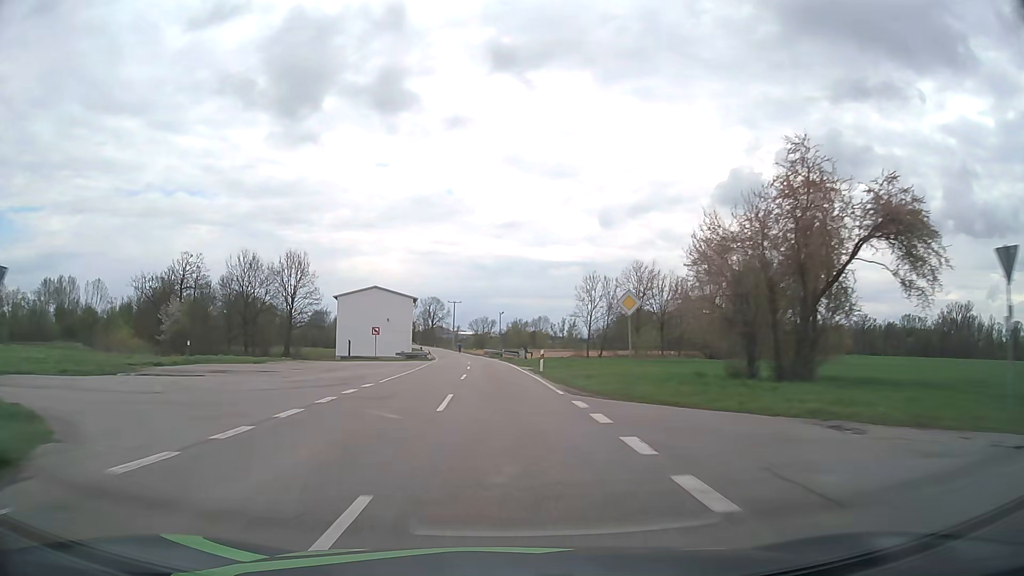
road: tertiary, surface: asphalt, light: Day
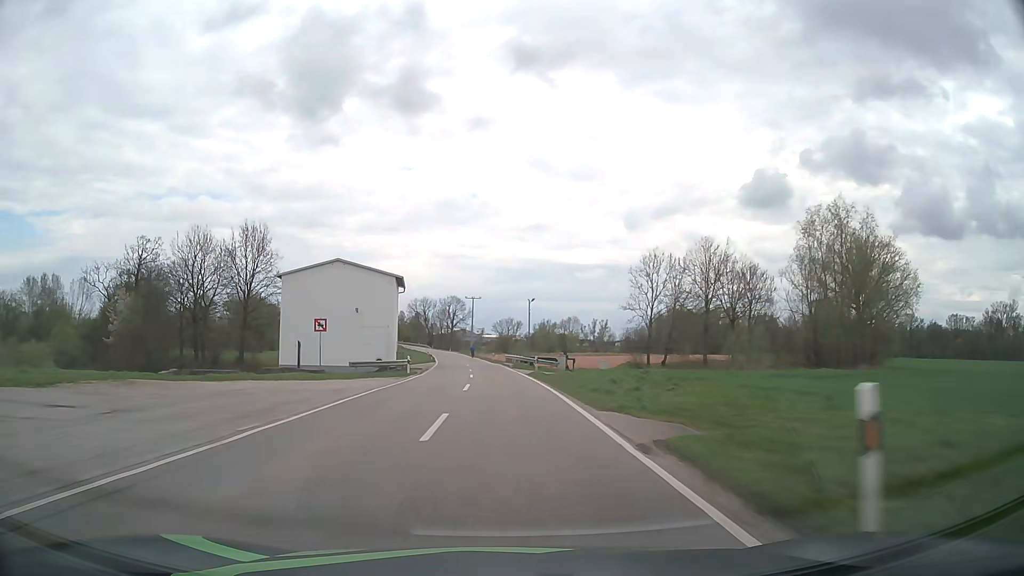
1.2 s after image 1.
(-0.5, +28.1) m; -2°
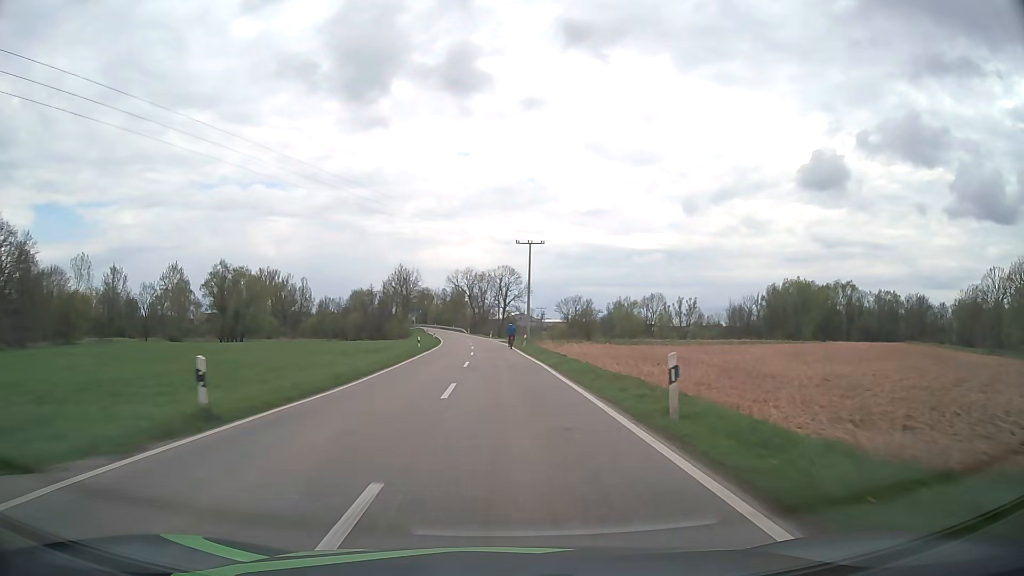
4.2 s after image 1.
(-3.0, +68.6) m; -5°
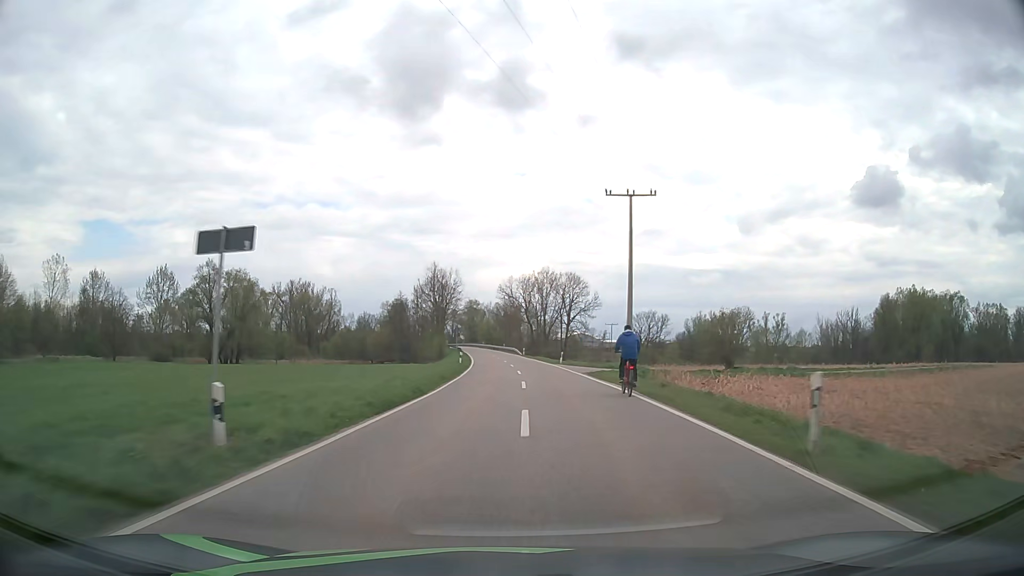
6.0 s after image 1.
(-1.9, +39.6) m; -5°
(0, +10) (0, +20) (0, +30) (0, +40) (0, +50) (0, +60) (0, +70) (-1, +80) (-1, +90) (-2, +100) m
